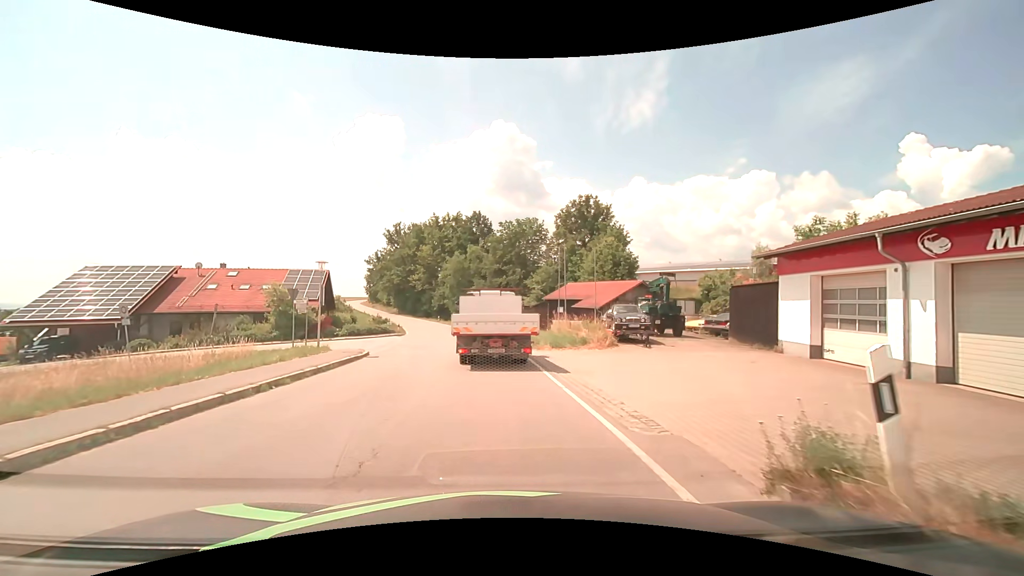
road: tertiary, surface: asphalt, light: Day
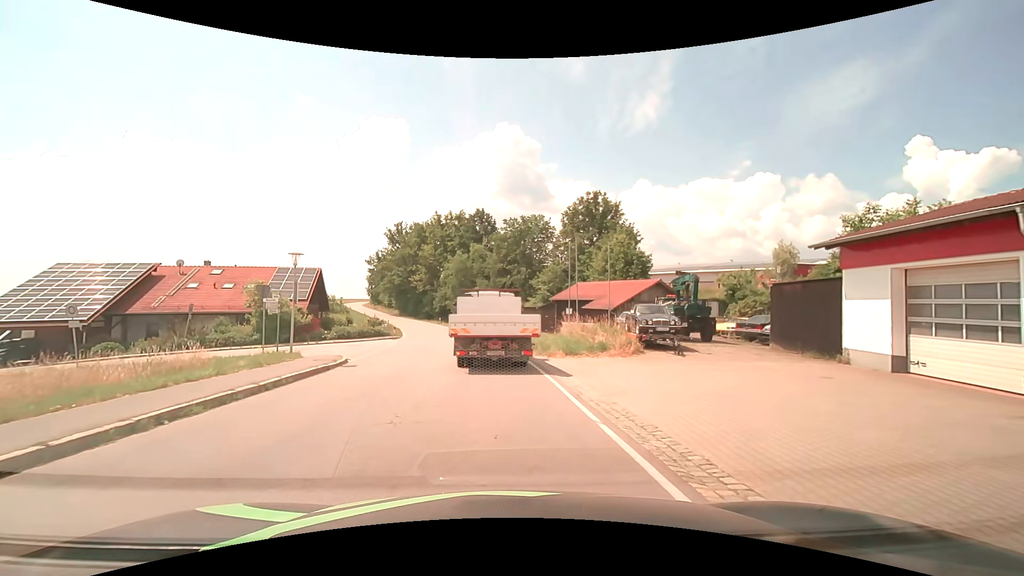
(0.0, +3.5) m; 0°
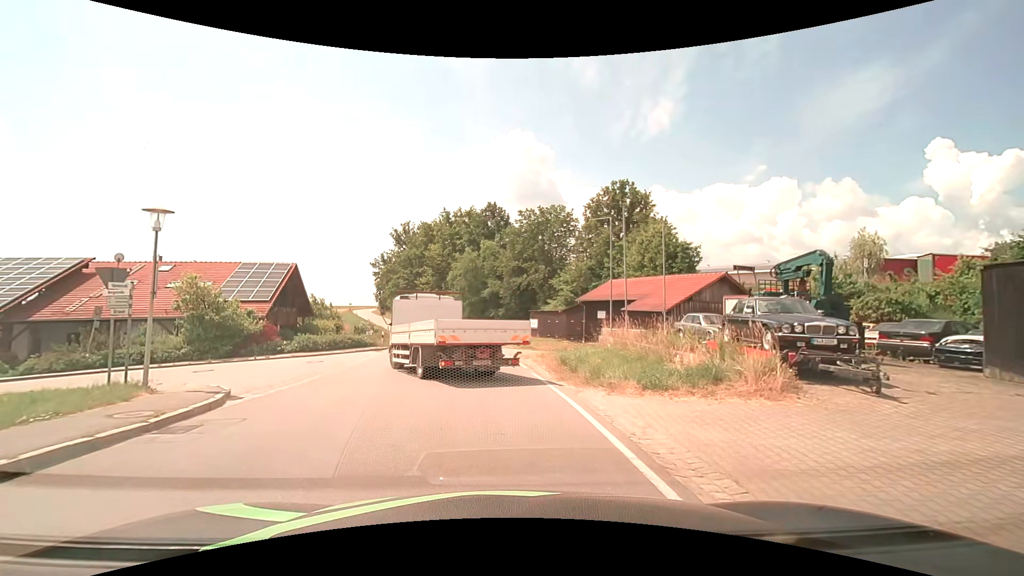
(-0.1, +9.2) m; -2°
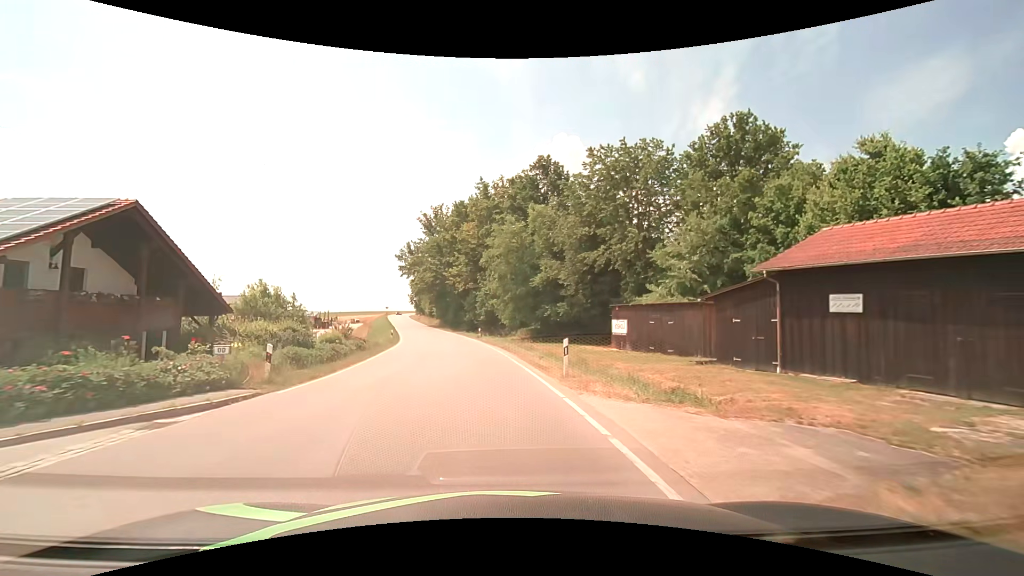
(-1.0, +23.0) m; -6°
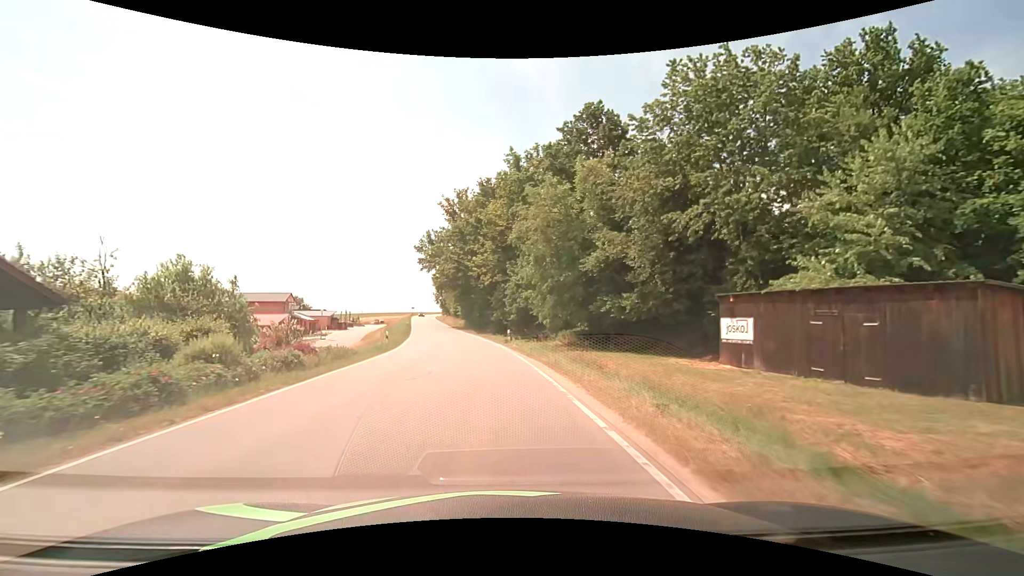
(-0.4, +12.8) m; -4°
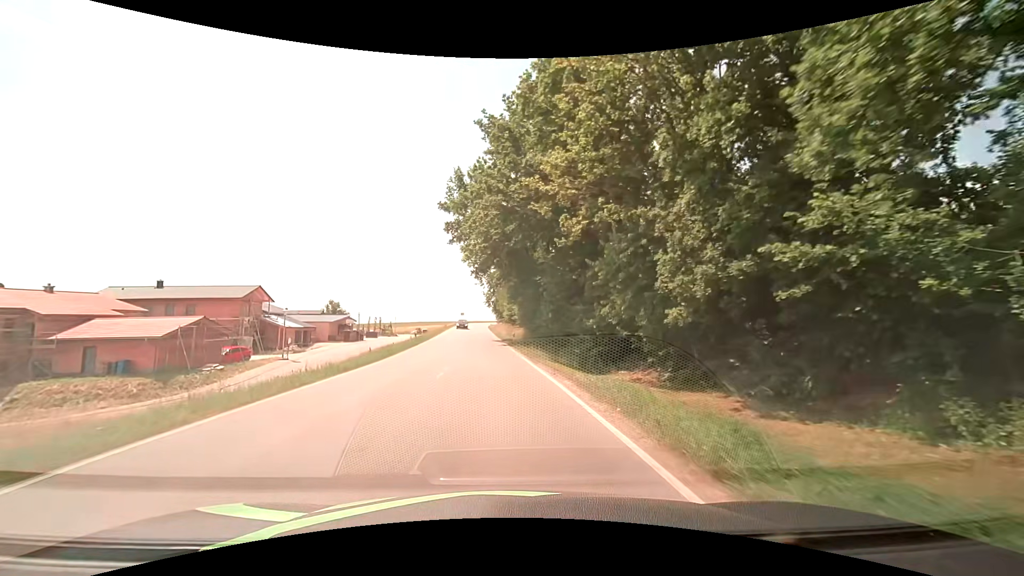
(-2.4, +35.1) m; -7°
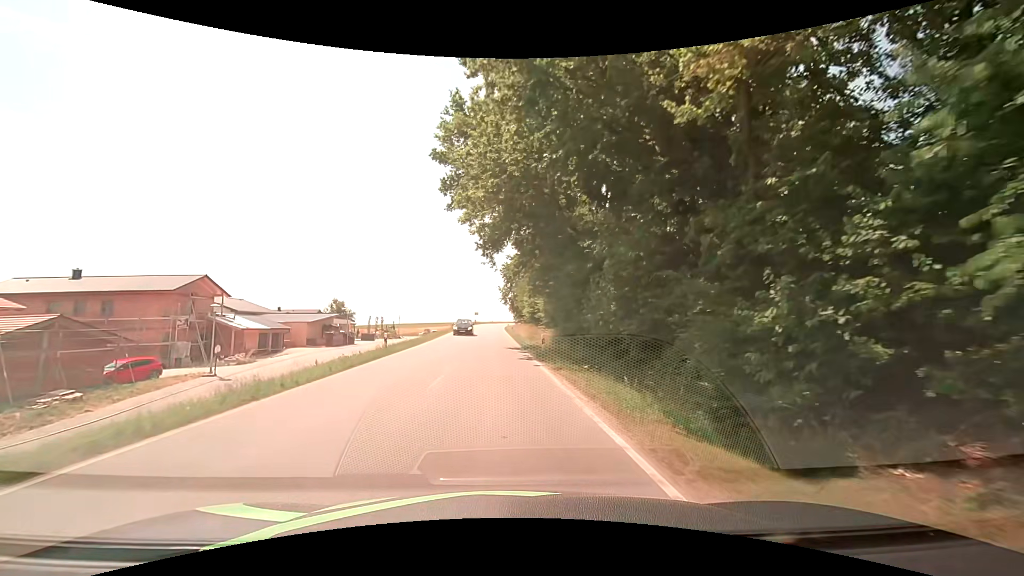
(-0.3, +14.6) m; -2°
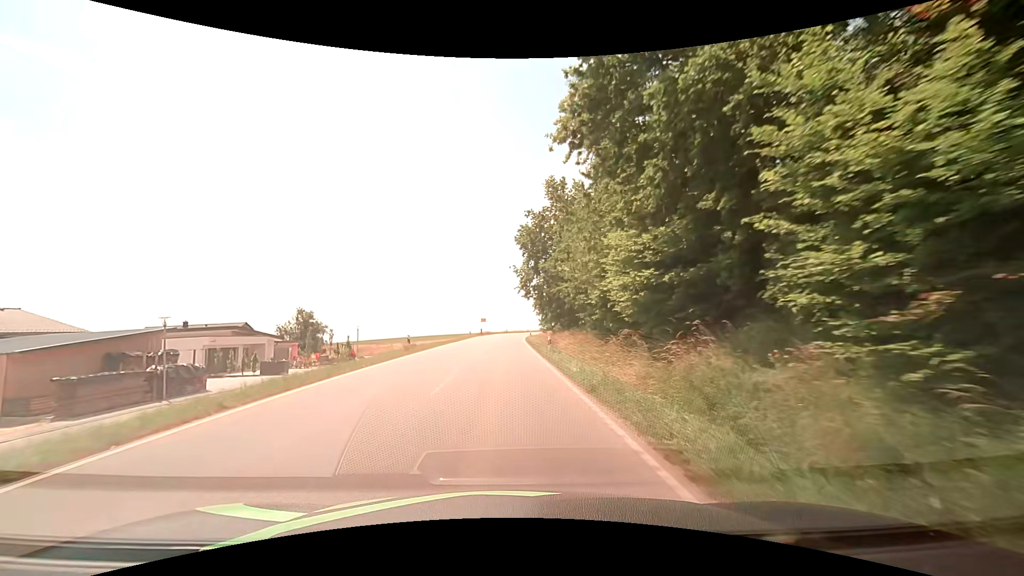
(-0.9, +37.0) m; -2°
(0, +10) (0, +20) (0, +30) (0, +40) (0, +50) (+1, +60) (+1, +70) (+2, +80) (+3, +90) (+4, +100) m
